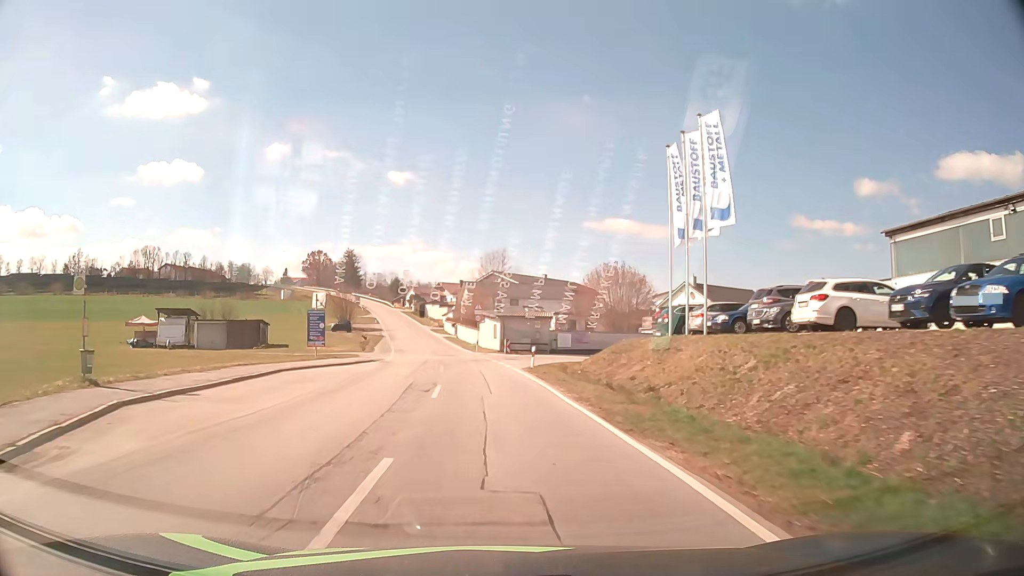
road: tertiary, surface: asphalt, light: Day
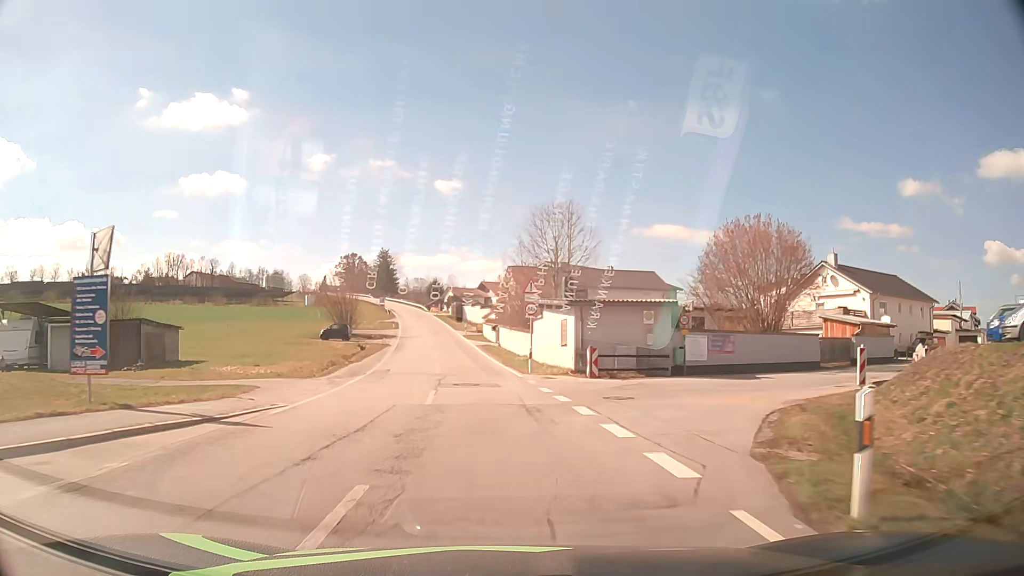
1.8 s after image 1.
(-1.0, +25.4) m; -4°
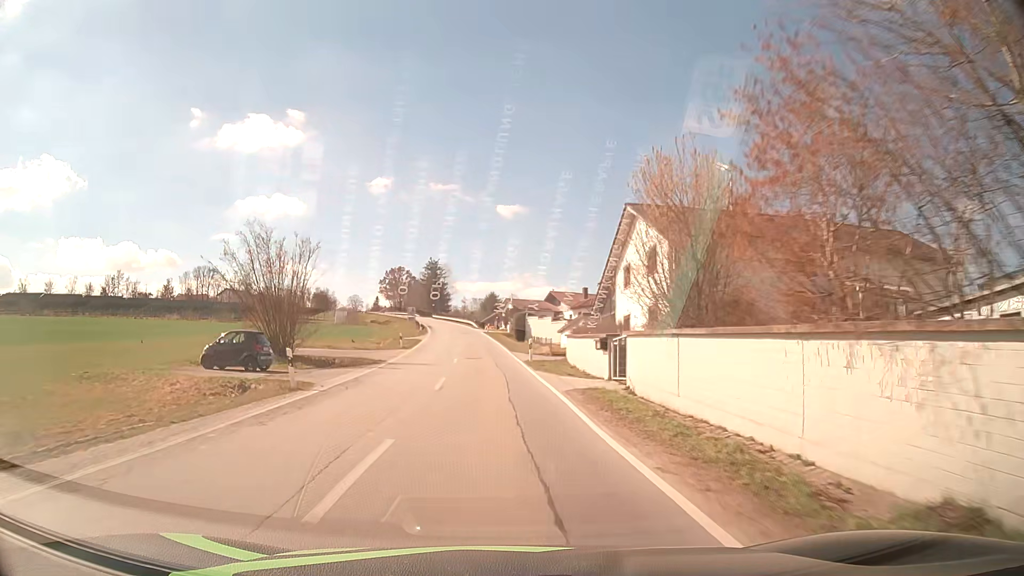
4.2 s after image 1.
(-2.1, +34.2) m; -5°
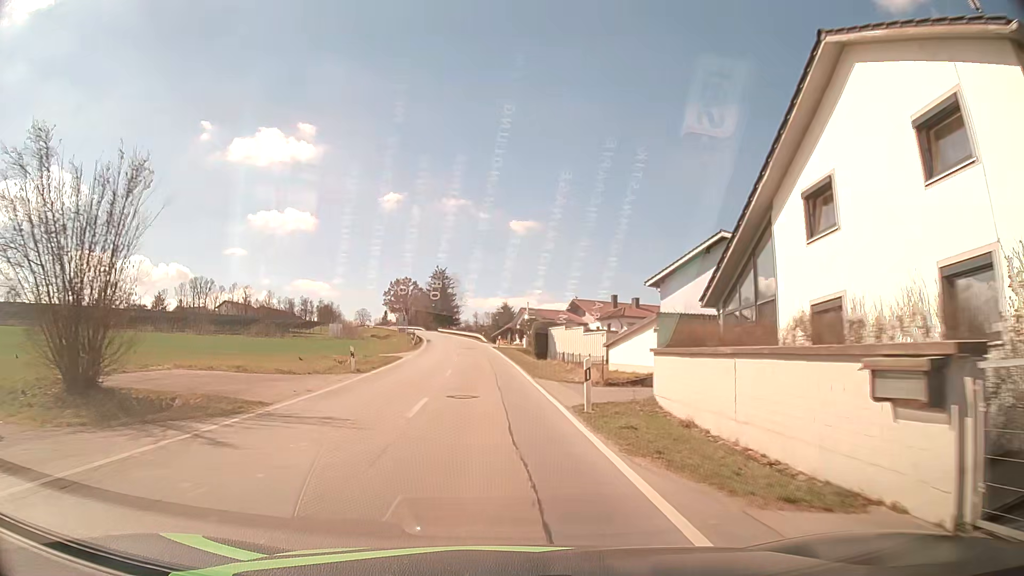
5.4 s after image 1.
(-0.2, +17.2) m; -2°
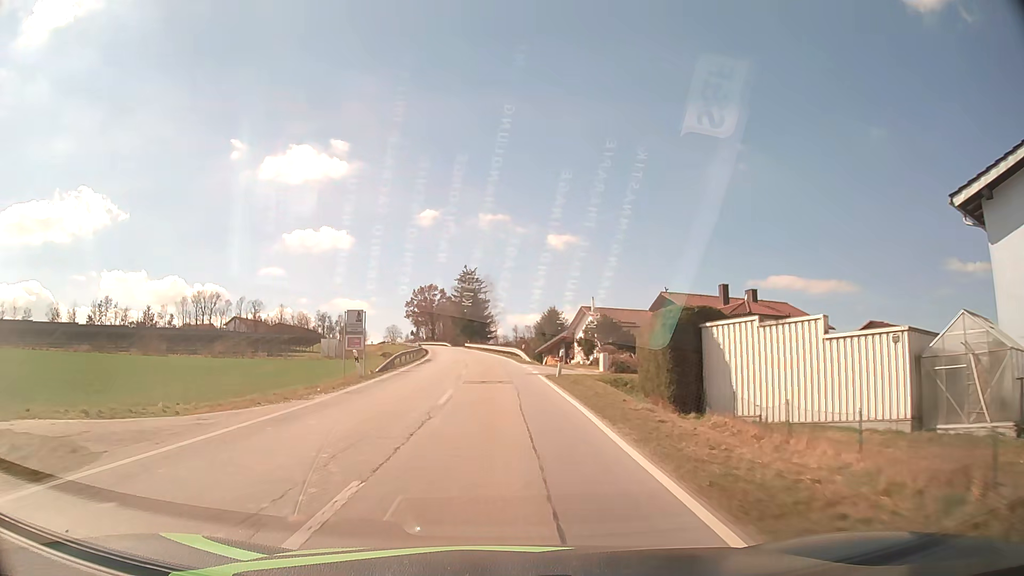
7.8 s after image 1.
(-0.8, +34.2) m; -3°
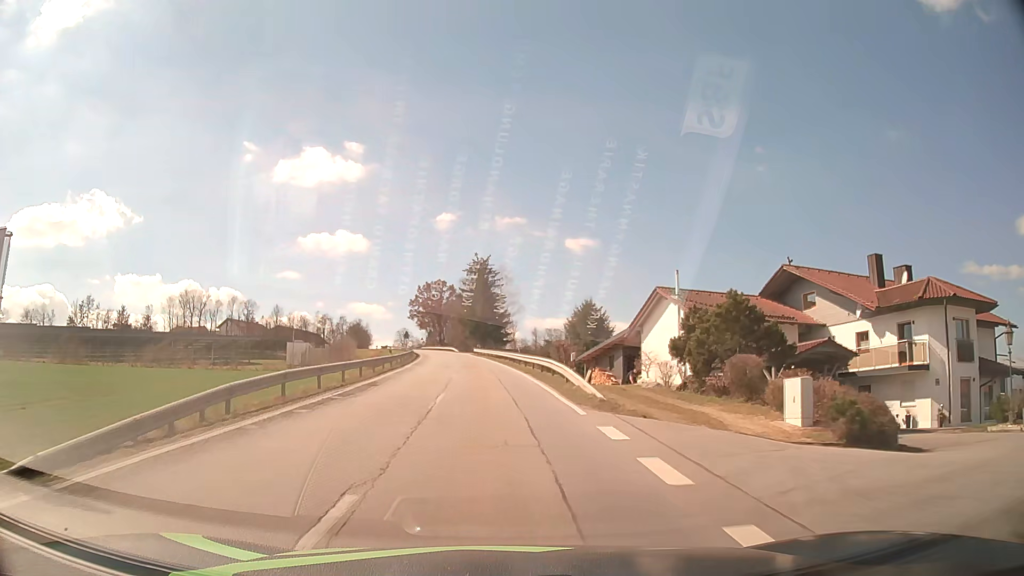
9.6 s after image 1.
(-0.3, +25.0) m; -1°
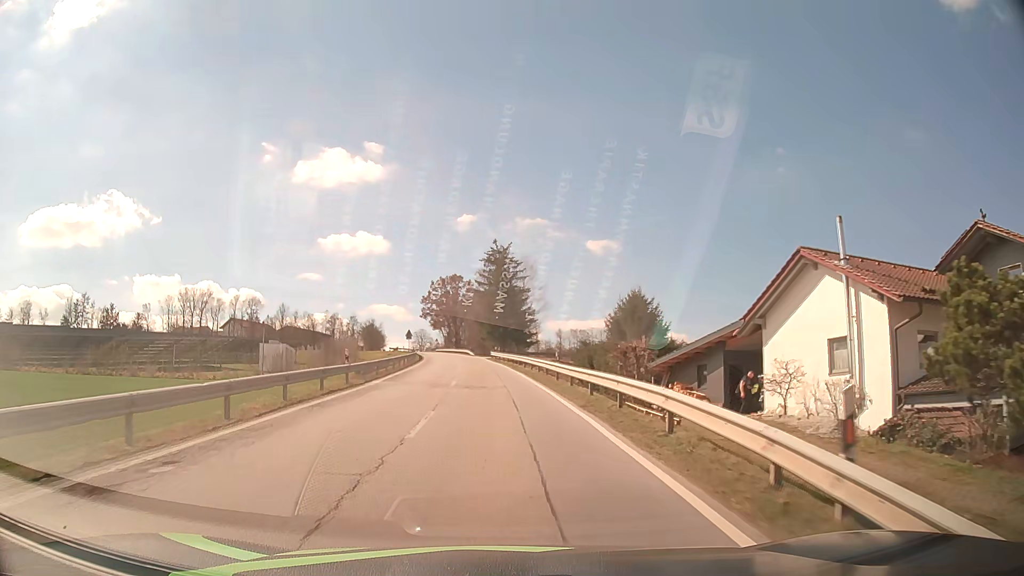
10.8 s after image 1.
(-0.3, +16.5) m; -2°
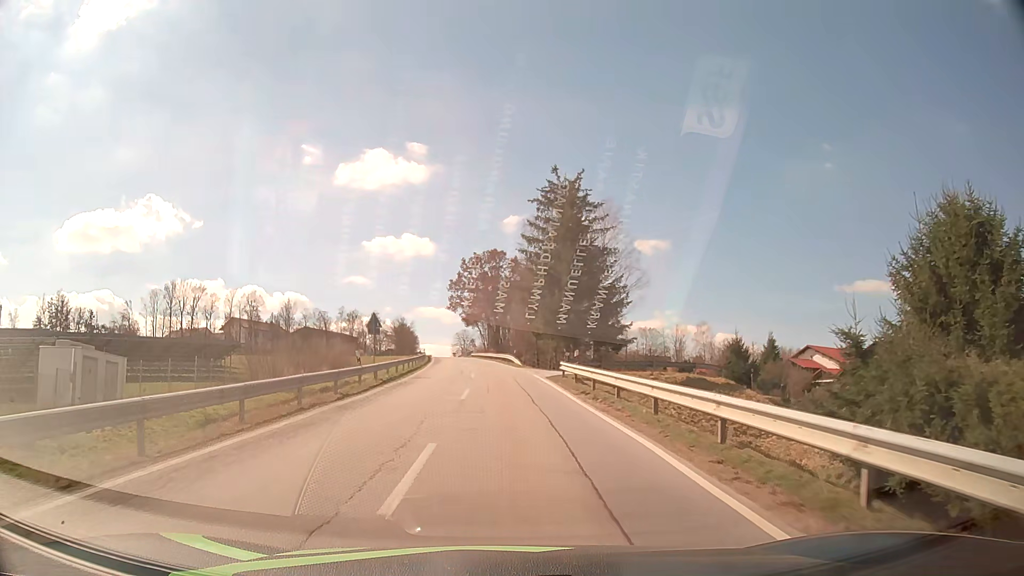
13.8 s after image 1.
(-1.8, +41.2) m; -4°
